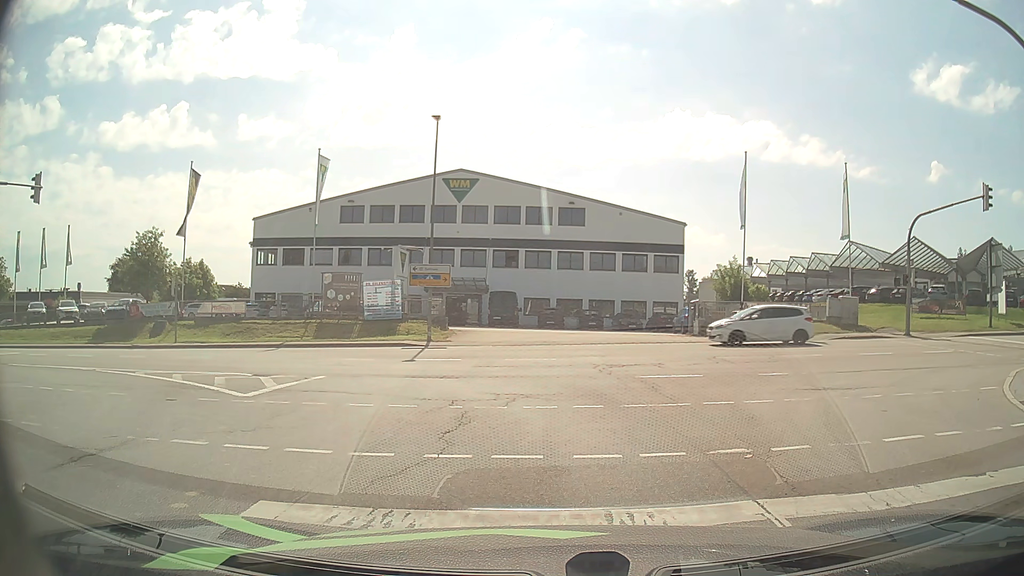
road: secondary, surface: asphalt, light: Day
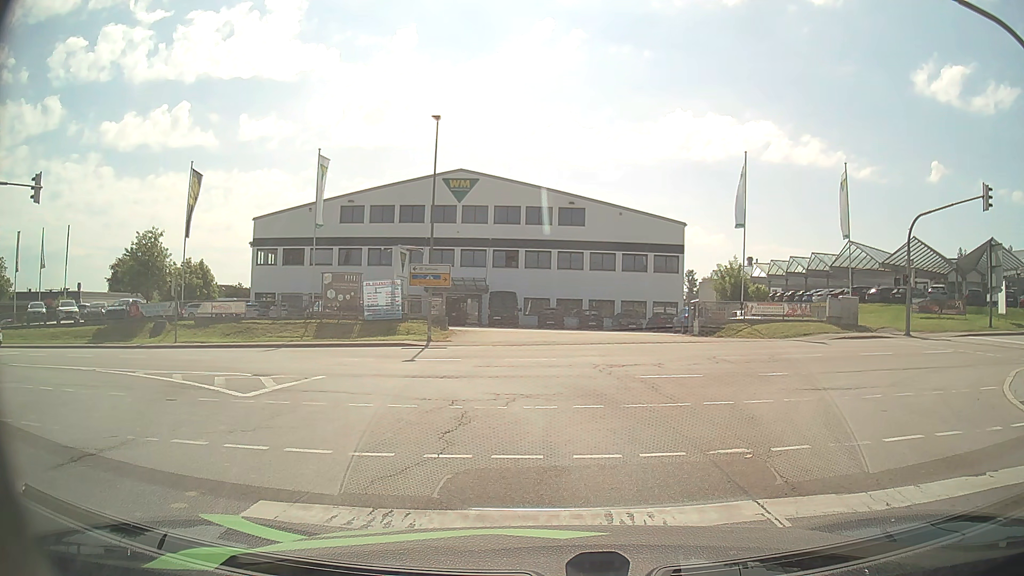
(0.0, 0.0) m; 0°
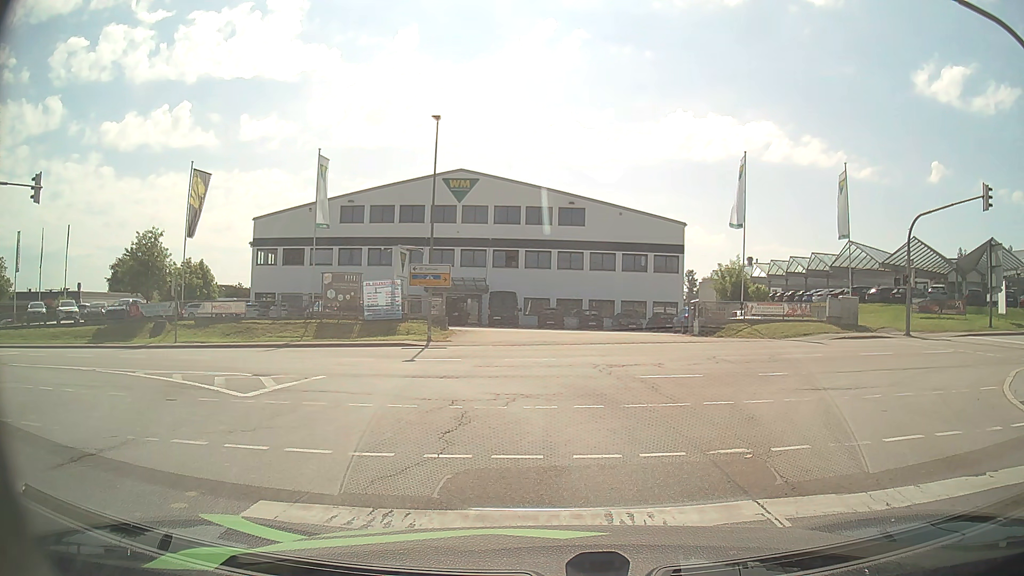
(0.0, 0.0) m; 0°
(0, +10) (-4, +19) (-12, +26) (-21, +28) (-31, +29) (-41, +29) (-51, +29) (-61, +29) (-71, +29) (-81, +28) m
